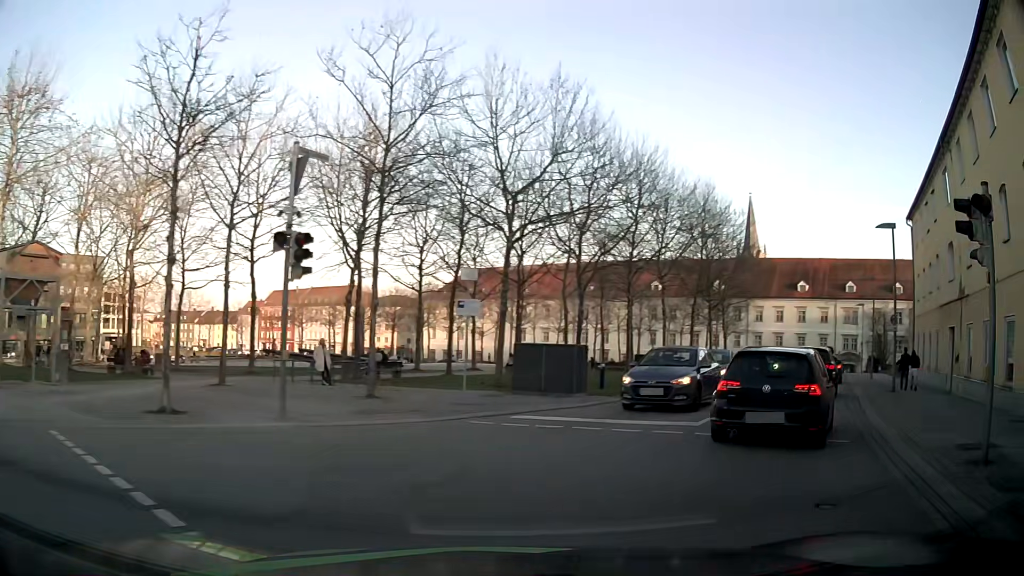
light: Day
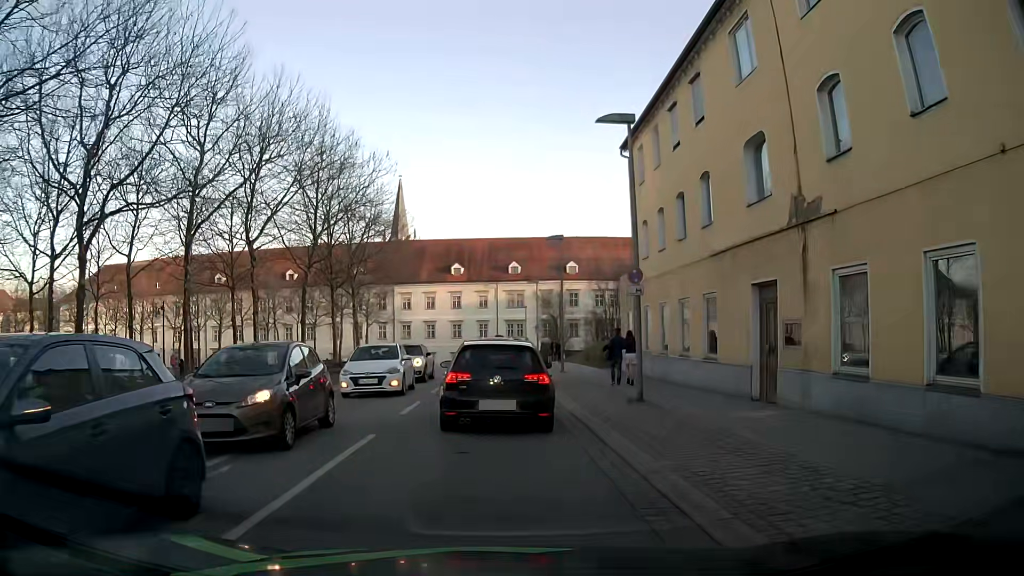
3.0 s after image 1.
(+4.4, +11.5) m; +31°
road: tertiary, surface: asphalt
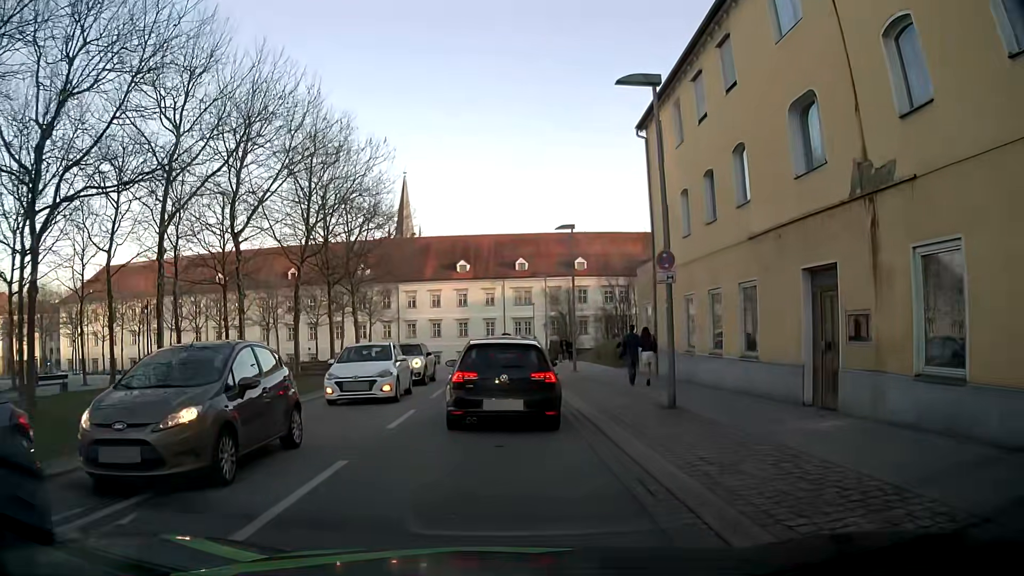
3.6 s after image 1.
(0.0, +2.3) m; -1°
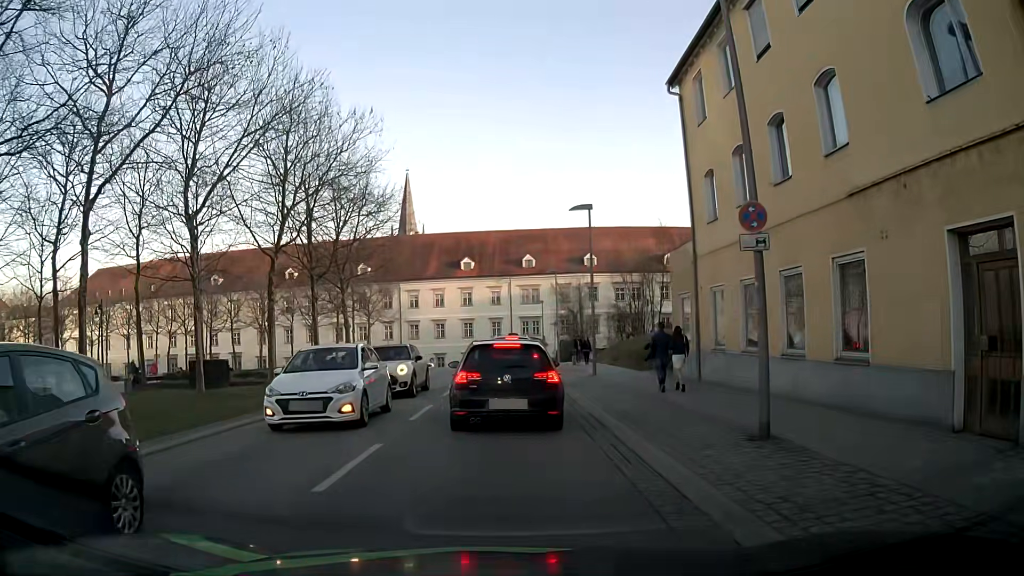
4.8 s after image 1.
(0.0, +4.5) m; 0°
